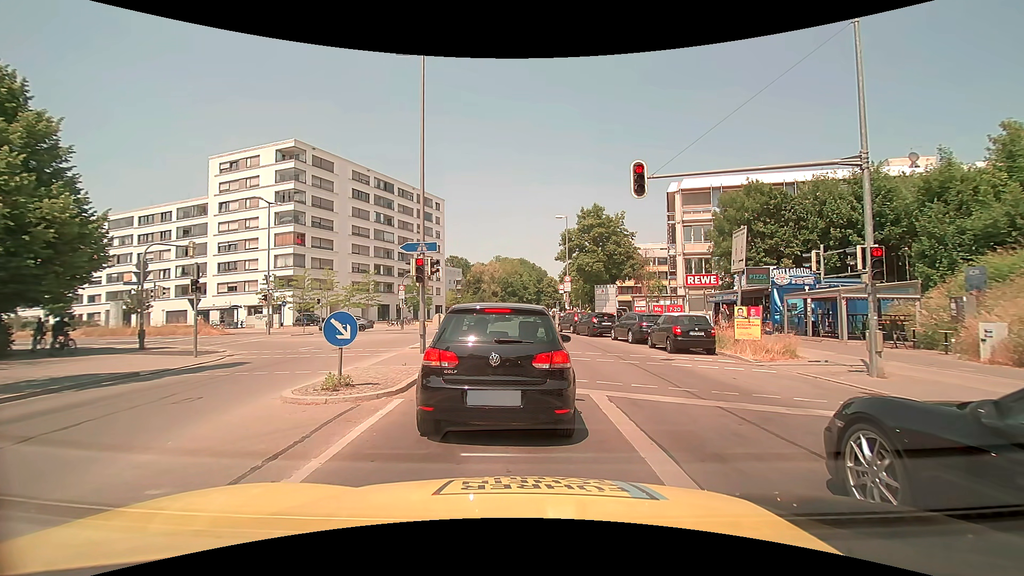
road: secondary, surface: asphalt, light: Day
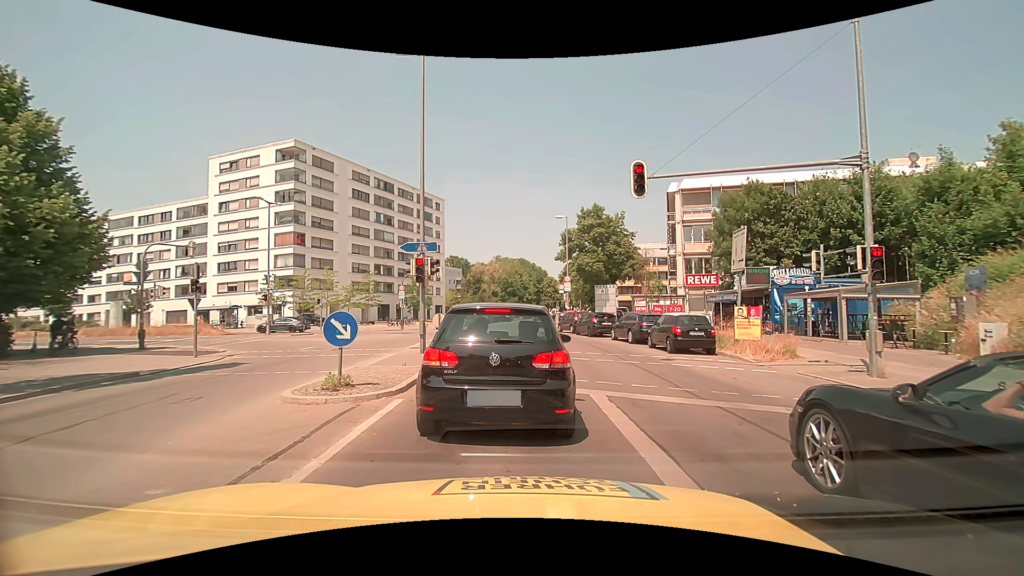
(0.0, 0.0) m; 0°
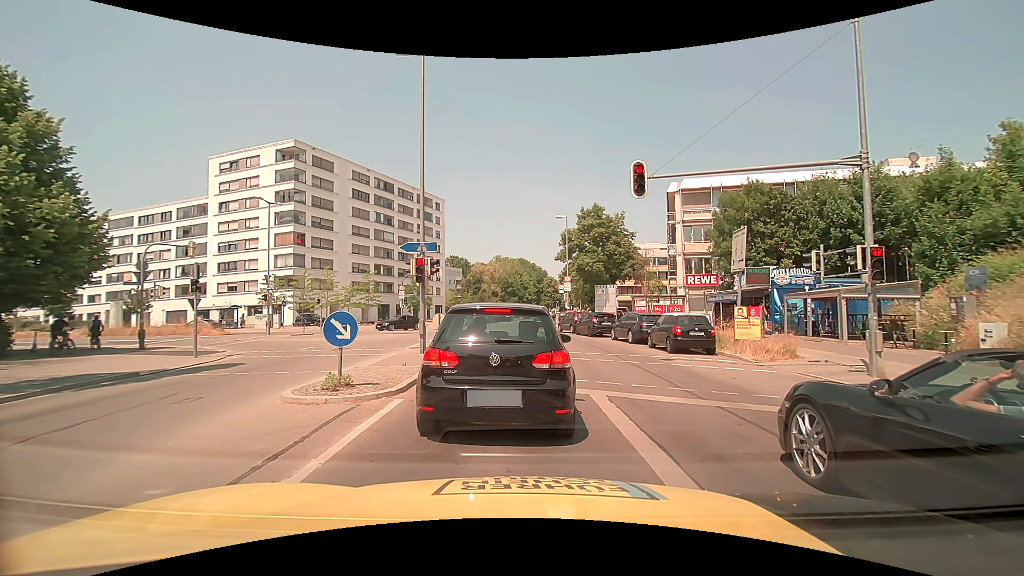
(0.0, 0.0) m; 0°
